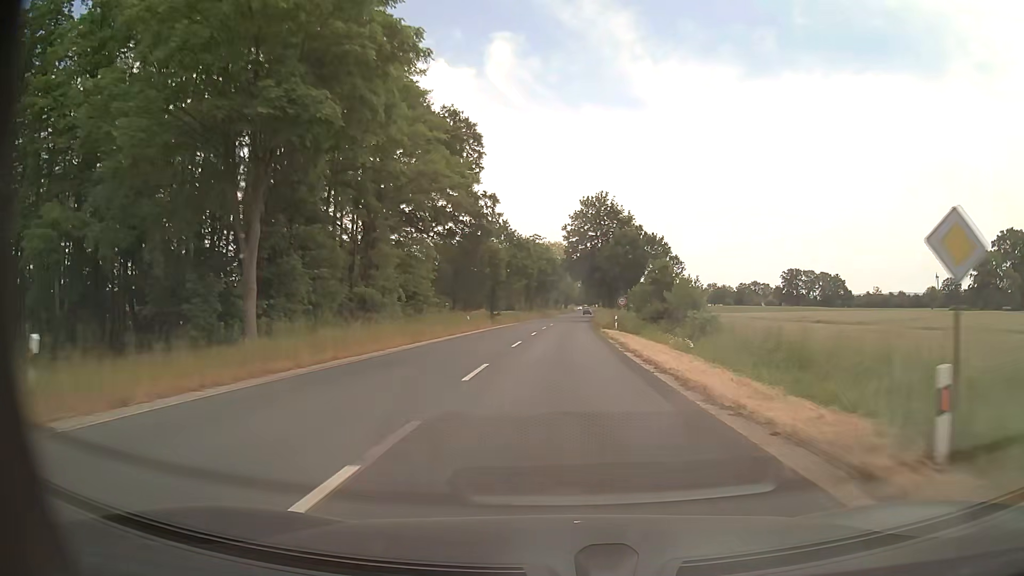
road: secondary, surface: asphalt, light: Day
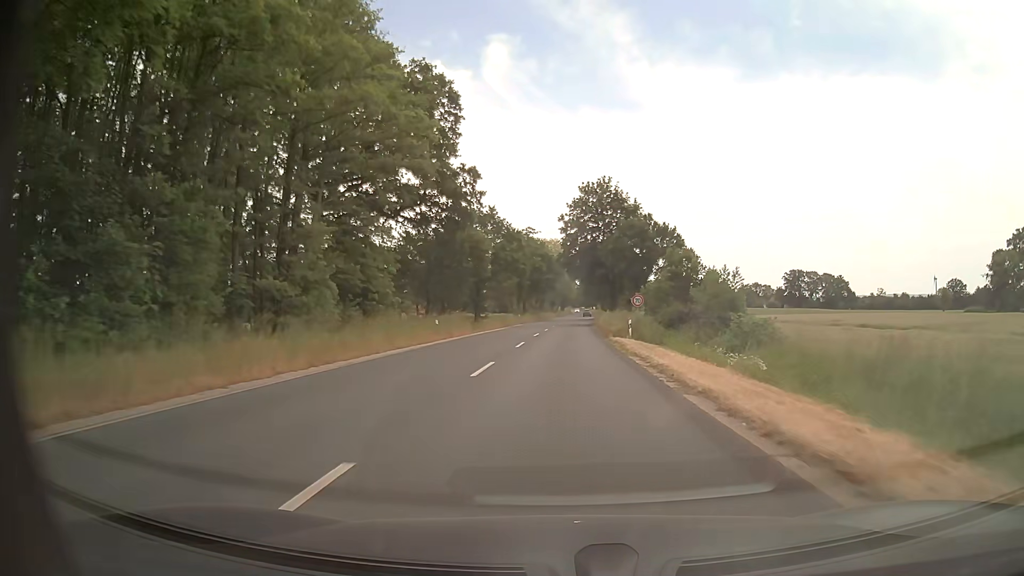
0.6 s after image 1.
(0.0, +11.1) m; +1°
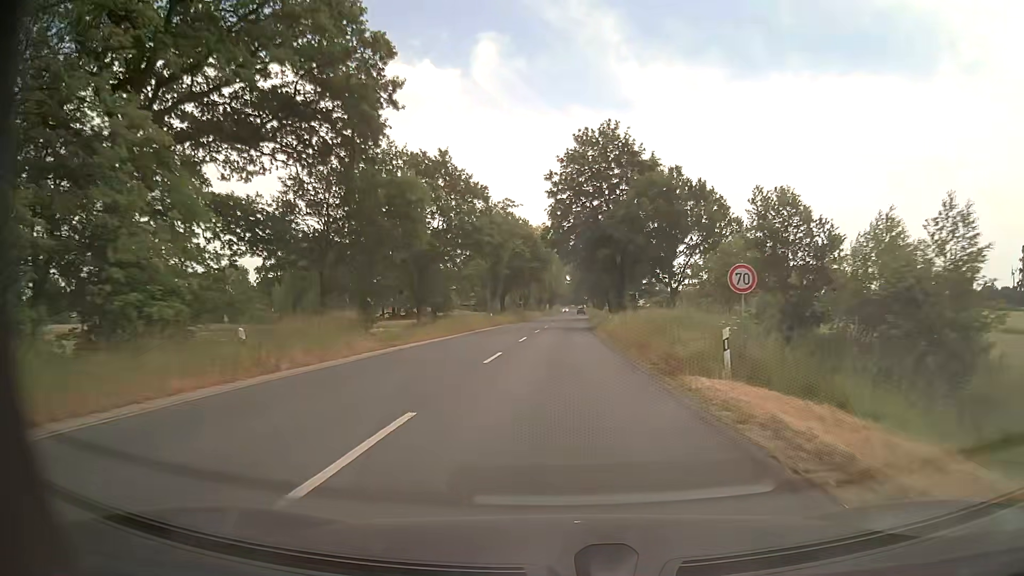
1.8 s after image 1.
(+0.1, +22.2) m; +1°
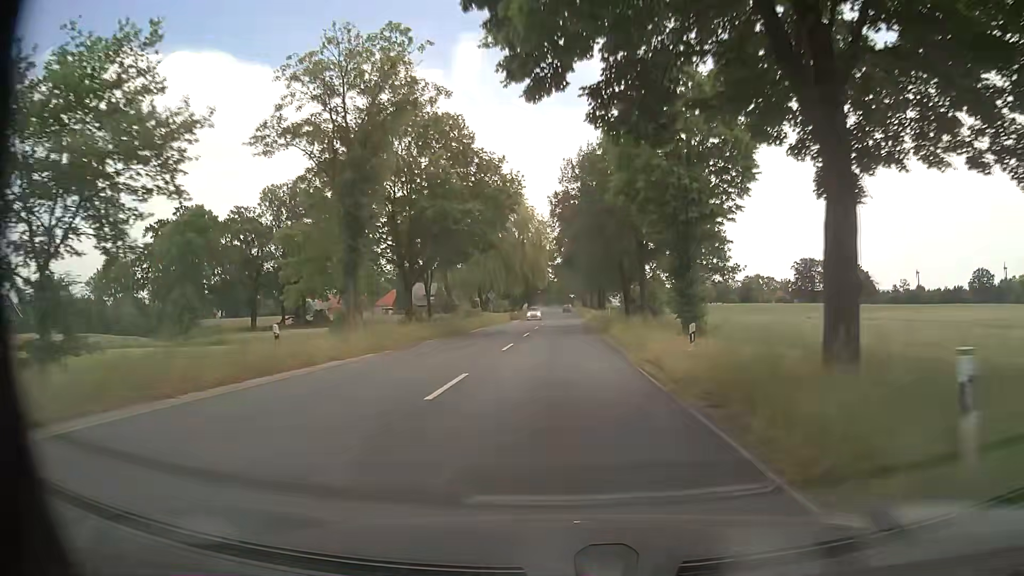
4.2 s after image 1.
(+0.6, +44.4) m; +1°
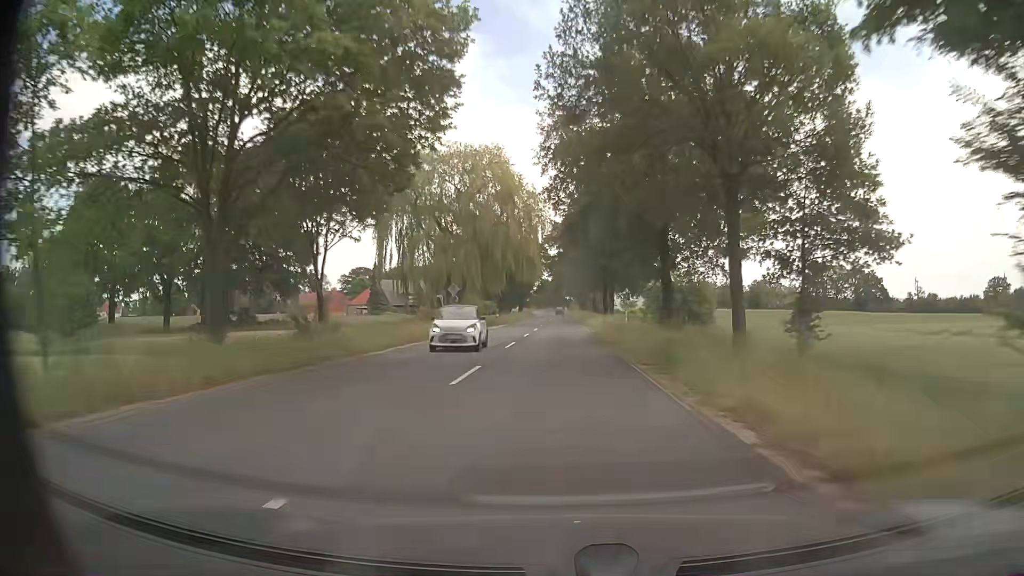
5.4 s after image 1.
(+0.1, +22.2) m; +1°
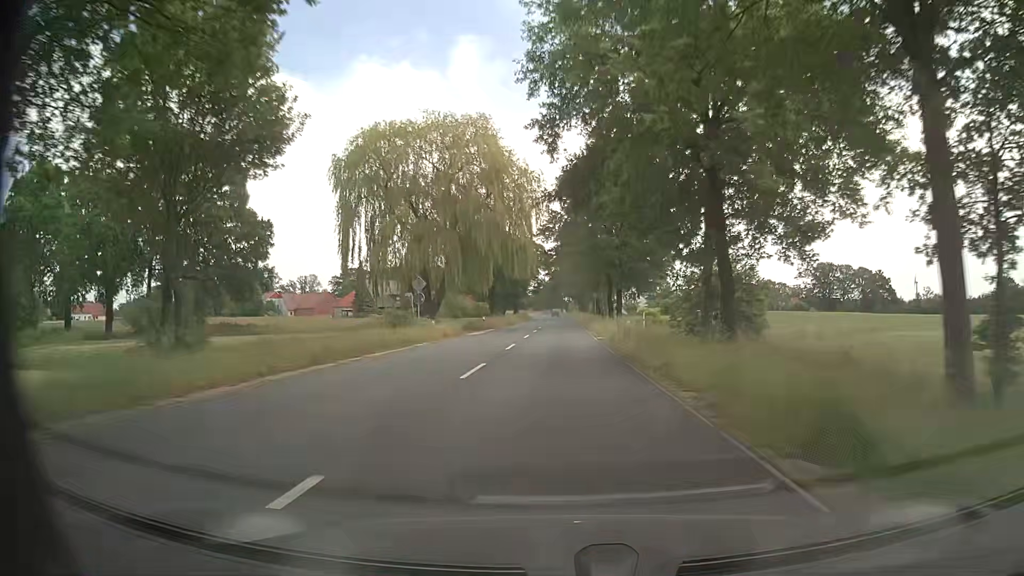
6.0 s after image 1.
(0.0, +11.1) m; 0°
